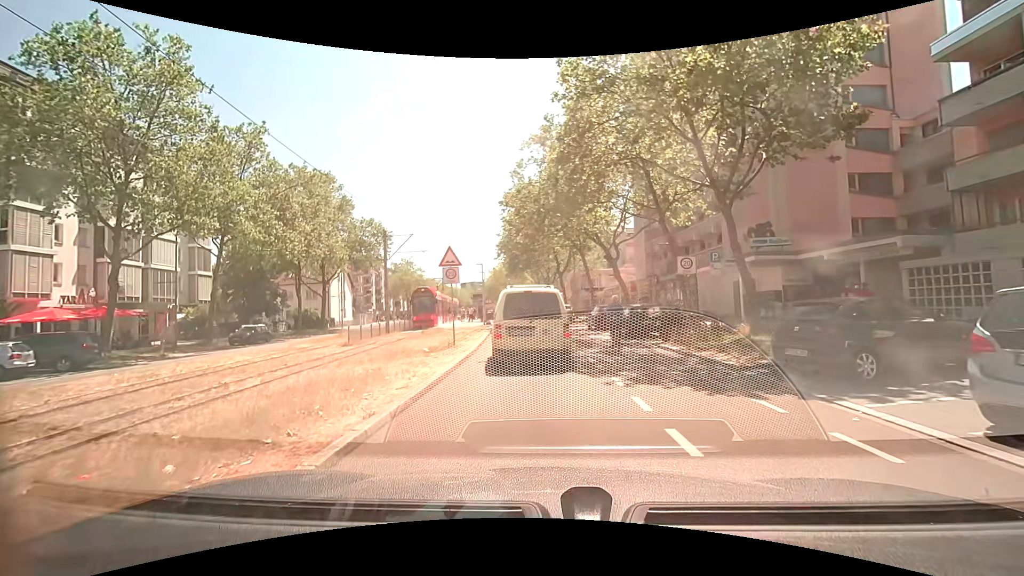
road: tertiary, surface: asphalt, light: Day
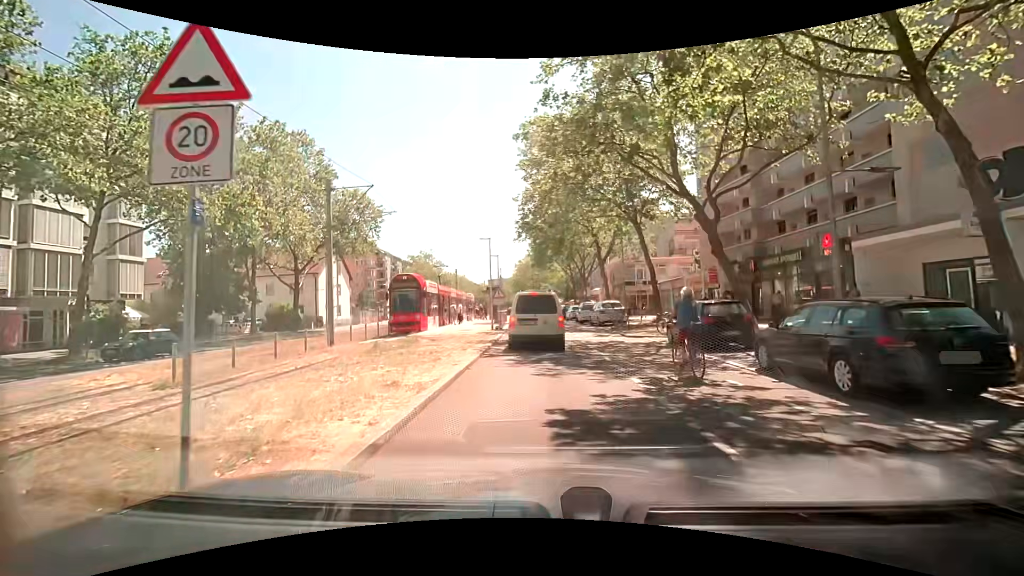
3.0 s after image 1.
(-0.6, +14.2) m; -5°
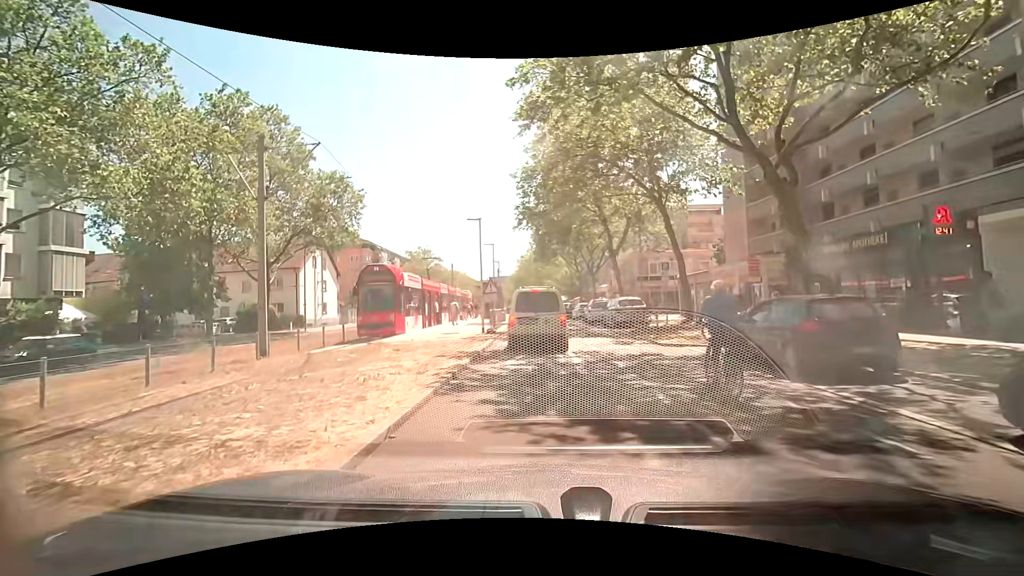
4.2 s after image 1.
(0.0, +5.6) m; +1°
